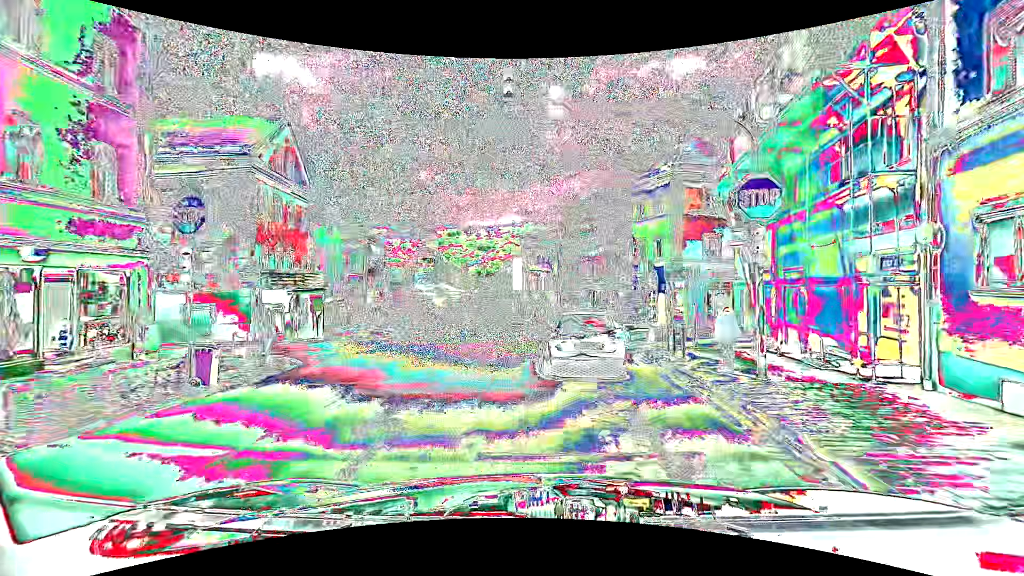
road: tertiary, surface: asphalt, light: Day
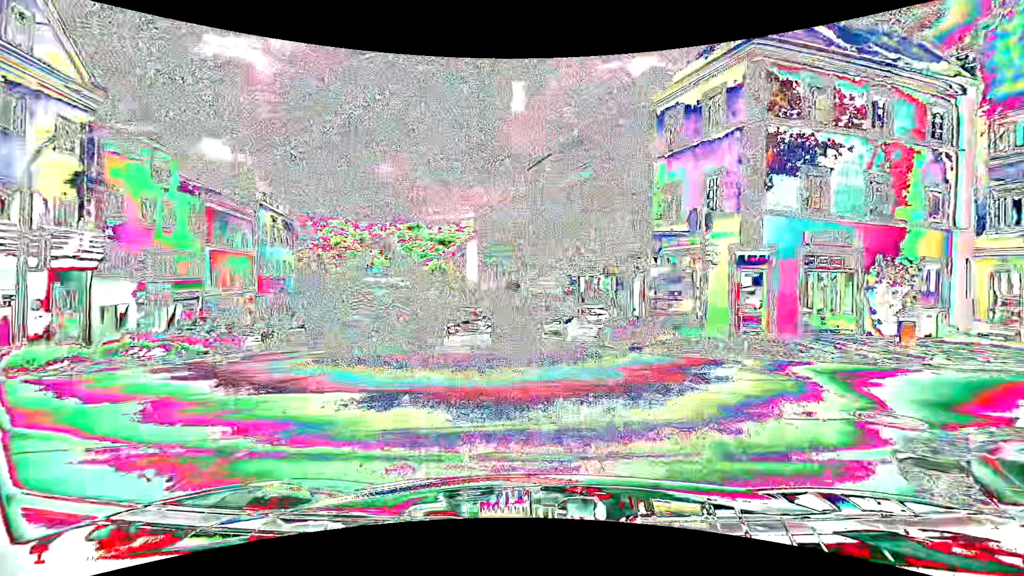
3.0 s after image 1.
(+0.3, +14.6) m; +3°
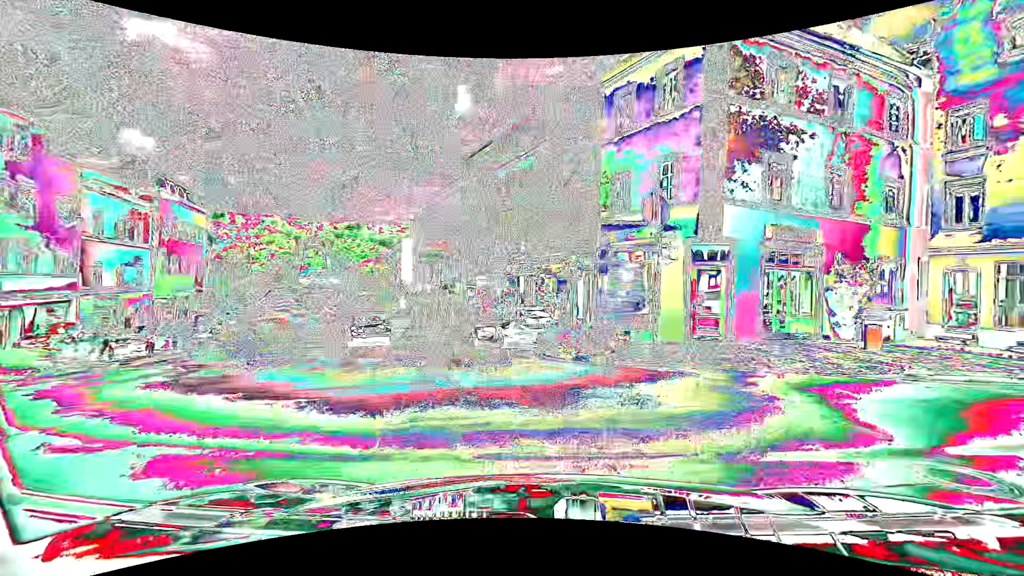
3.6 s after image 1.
(+0.2, +2.6) m; +8°
